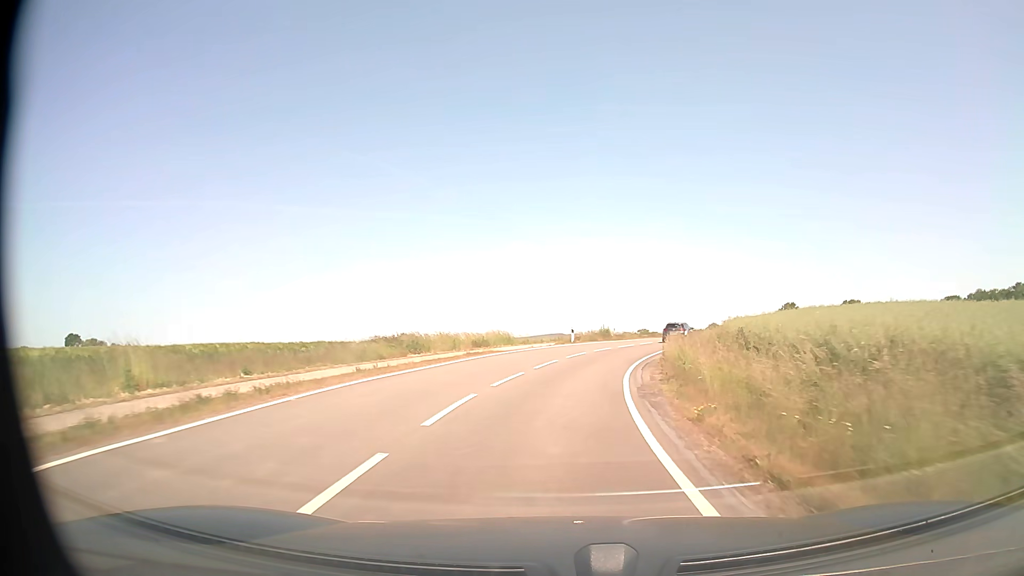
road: tertiary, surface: asphalt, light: Day
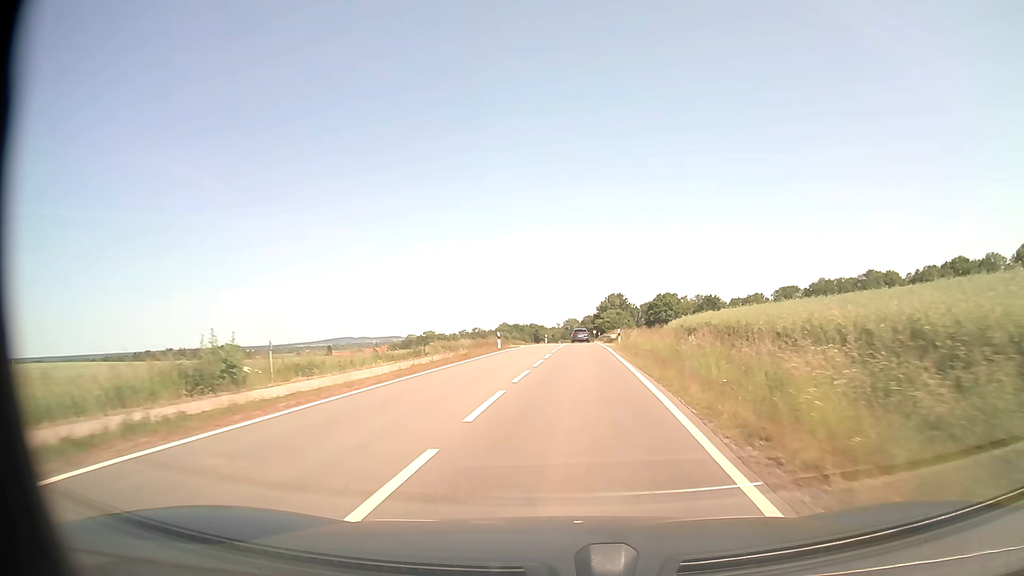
(+7.2, +46.5) m; +18°
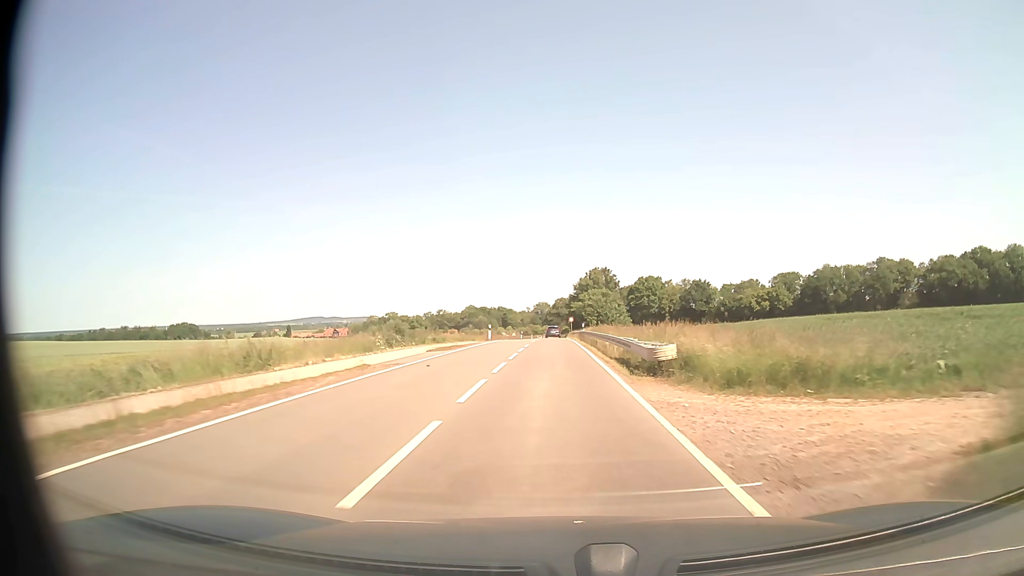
(+1.7, +40.5) m; +3°
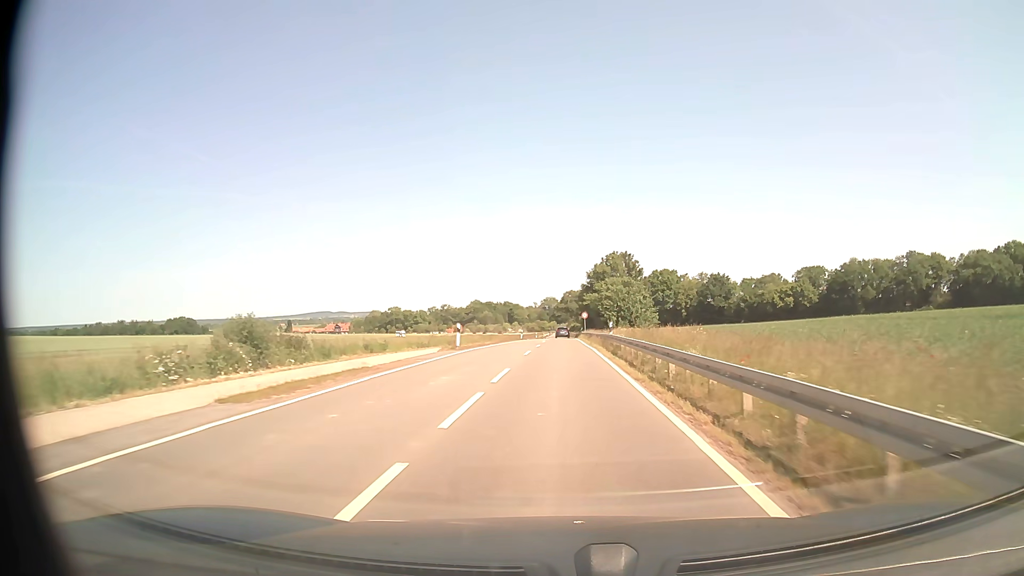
(-0.2, +20.7) m; -1°
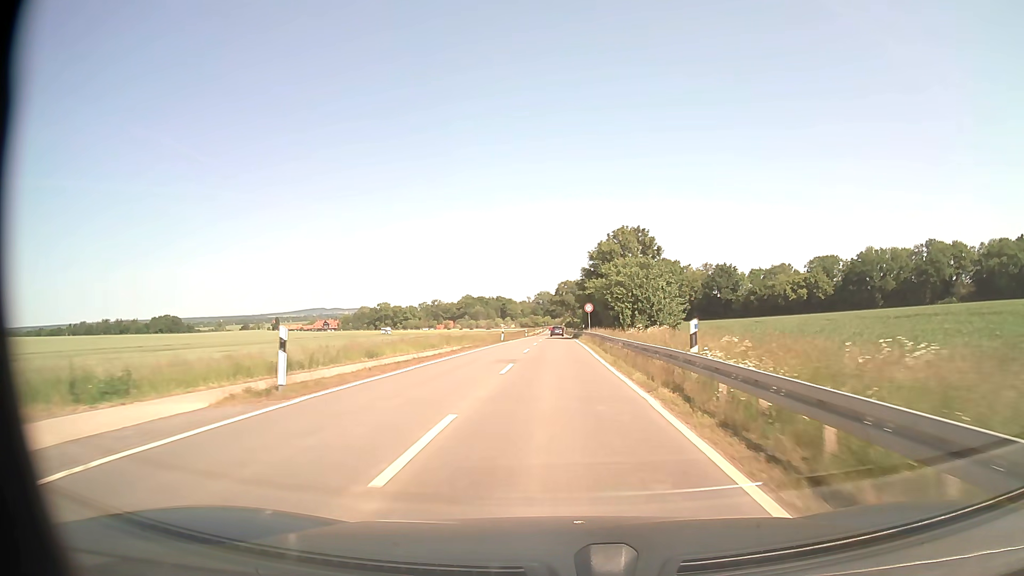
(+0.2, +21.0) m; +1°
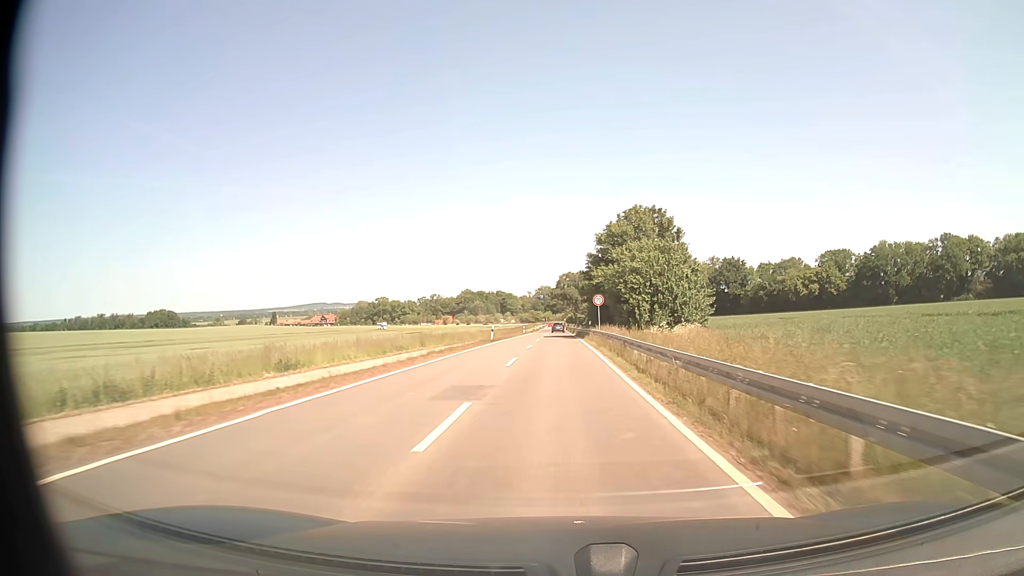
(0.0, +10.6) m; 0°
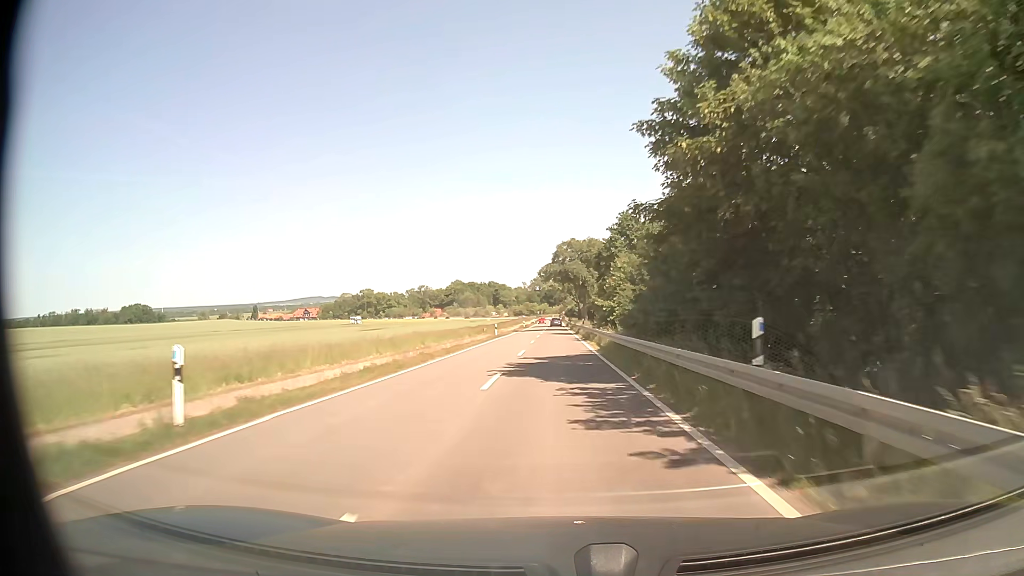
(0.0, +42.5) m; 0°
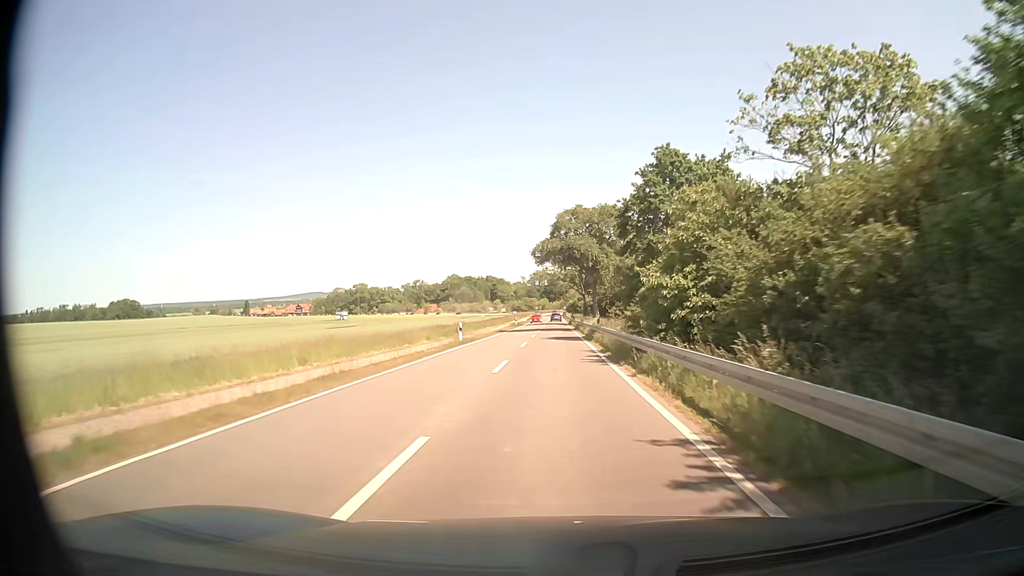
(0.0, +21.2) m; 0°
(0, +10) (0, +20) (0, +30) (0, +40) (0, +50) (0, +60) (0, +70) (0, +80) (0, +90) (0, +100) m
